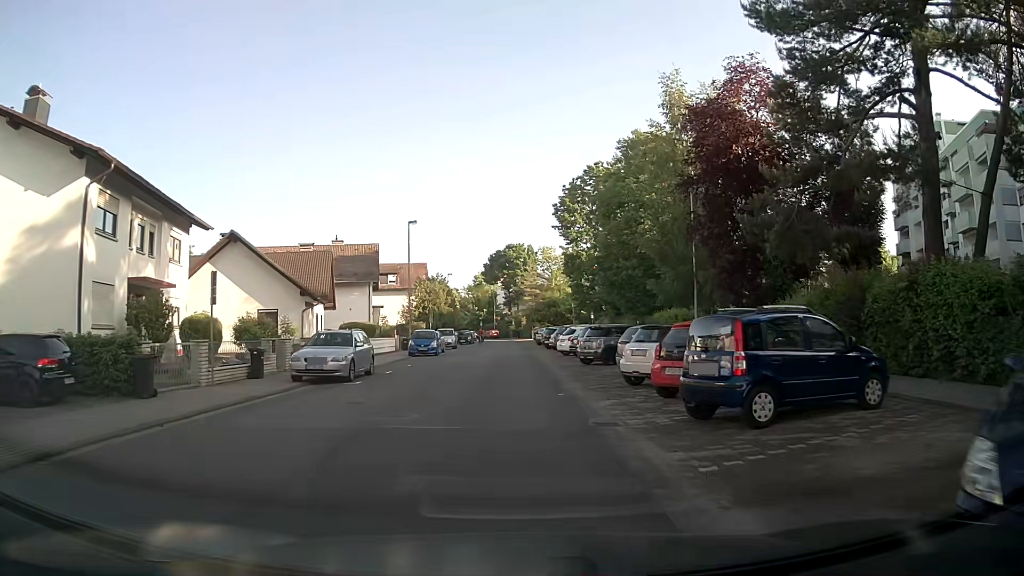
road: residential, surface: asphalt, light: Day
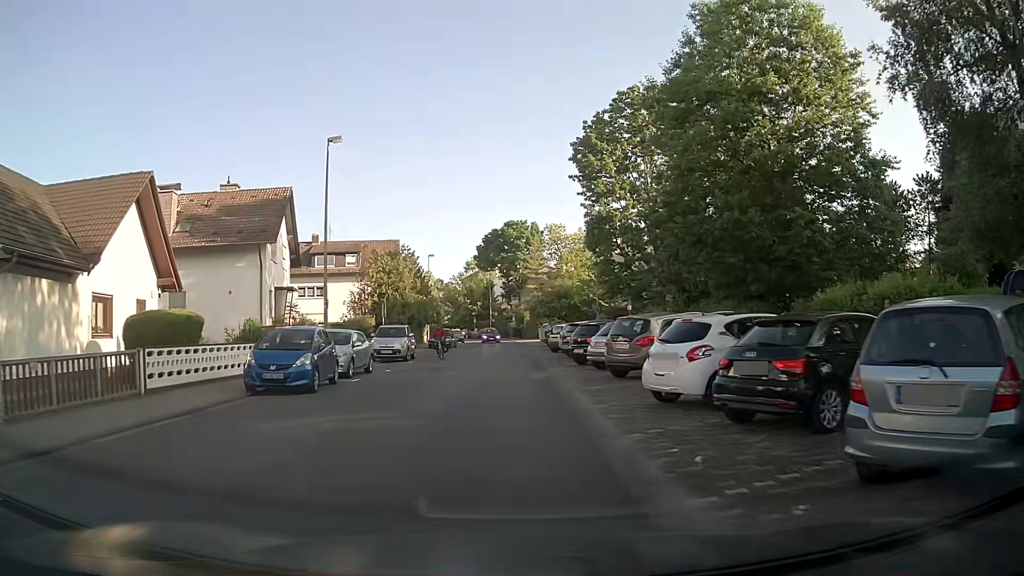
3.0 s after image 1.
(+0.1, +24.1) m; 0°
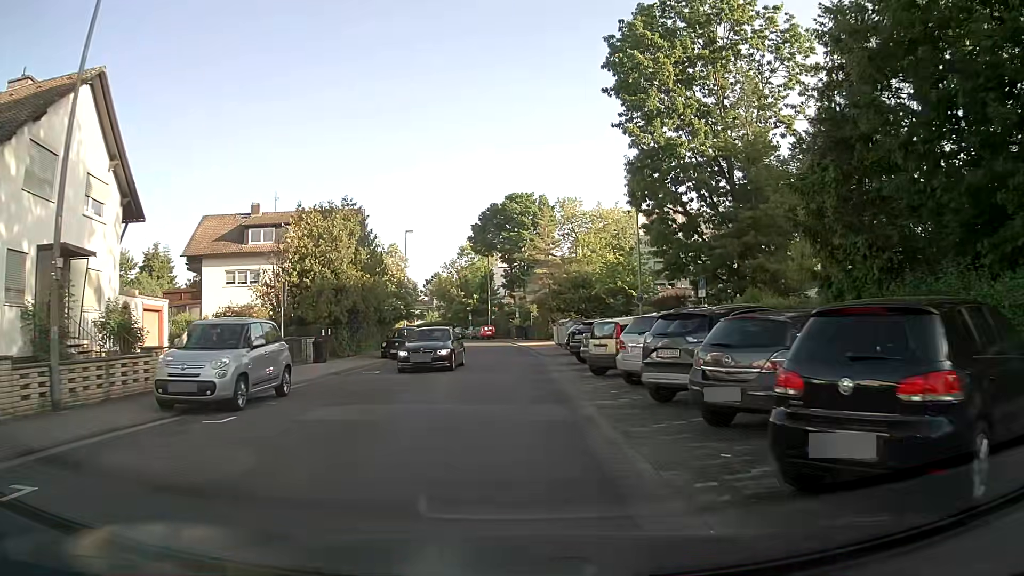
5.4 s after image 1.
(+0.1, +19.2) m; -1°
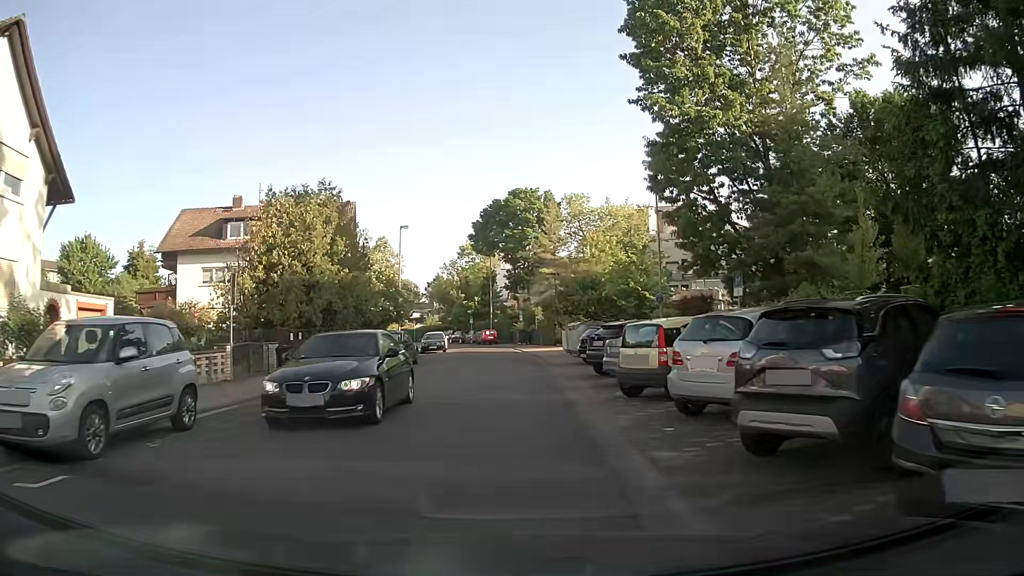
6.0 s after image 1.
(0.0, +4.8) m; 0°
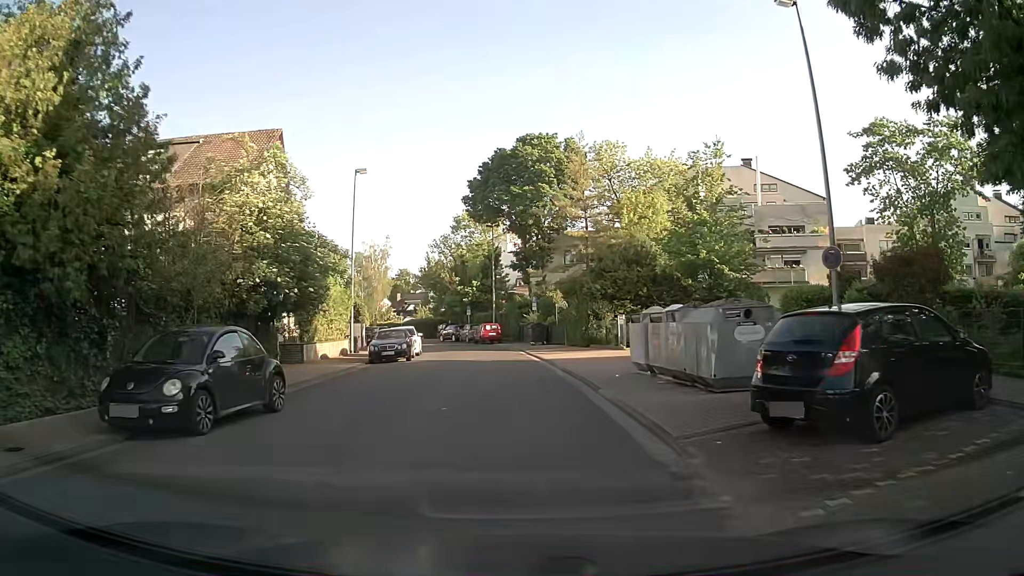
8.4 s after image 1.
(-0.2, +19.2) m; -1°
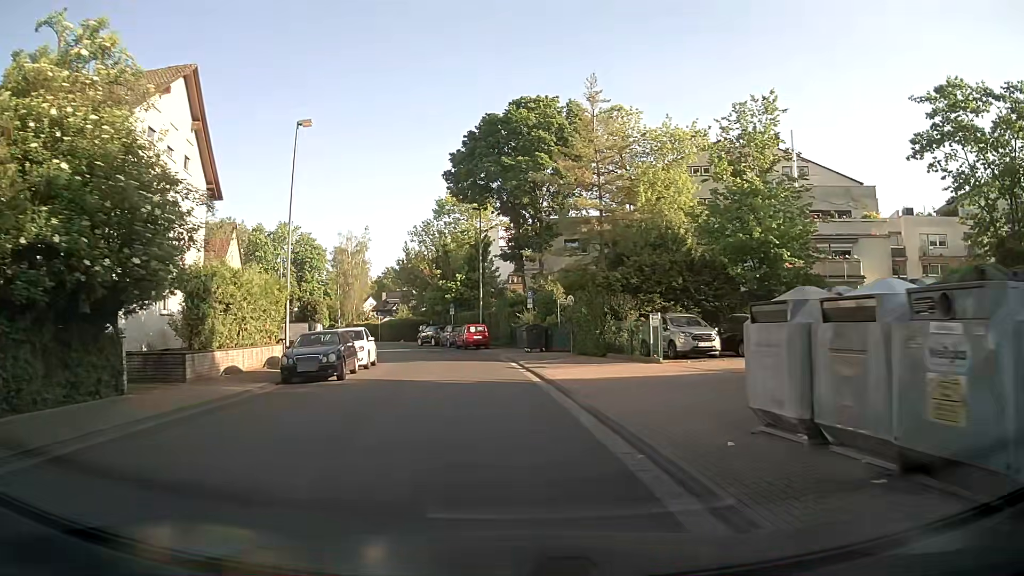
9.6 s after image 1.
(+0.1, +9.6) m; +1°
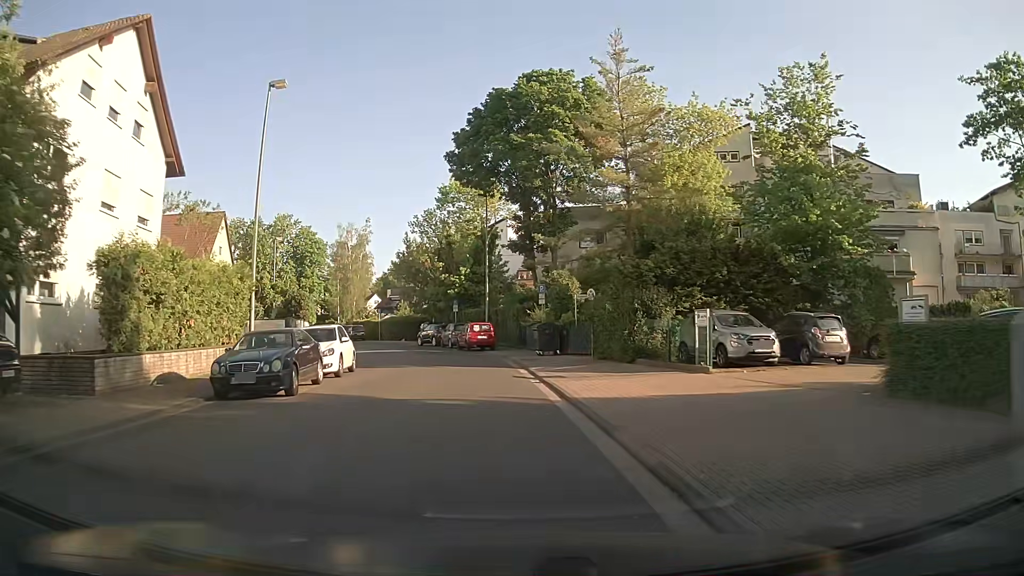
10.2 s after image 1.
(0.0, +4.8) m; -1°
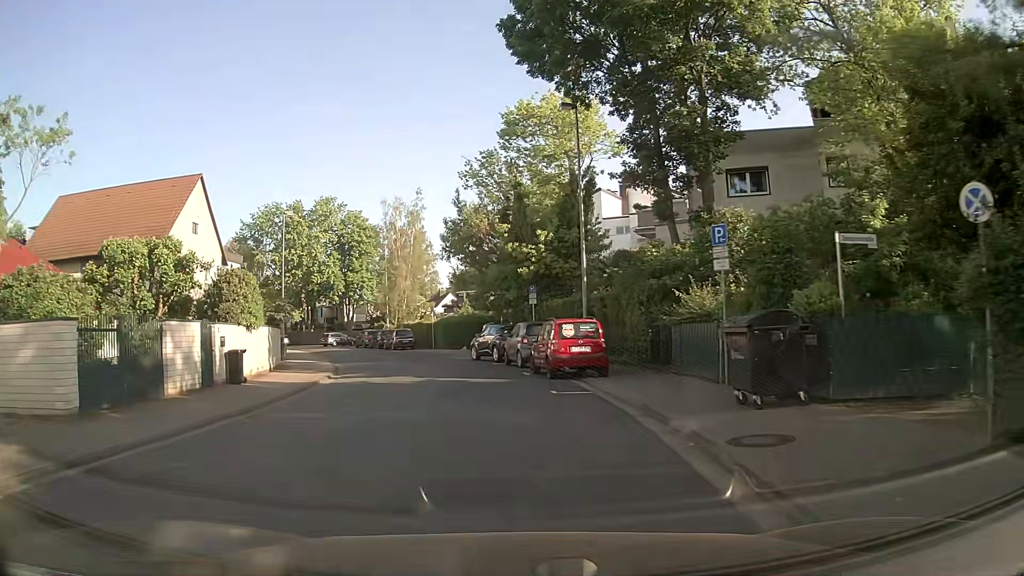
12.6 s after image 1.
(-0.9, +19.3) m; -6°
(-1, +10) (-2, +20) (-4, +30) (-7, +39) (-10, +49) (-15, +58) (-20, +66) (-26, +74) (-33, +81) (-40, +88) m
